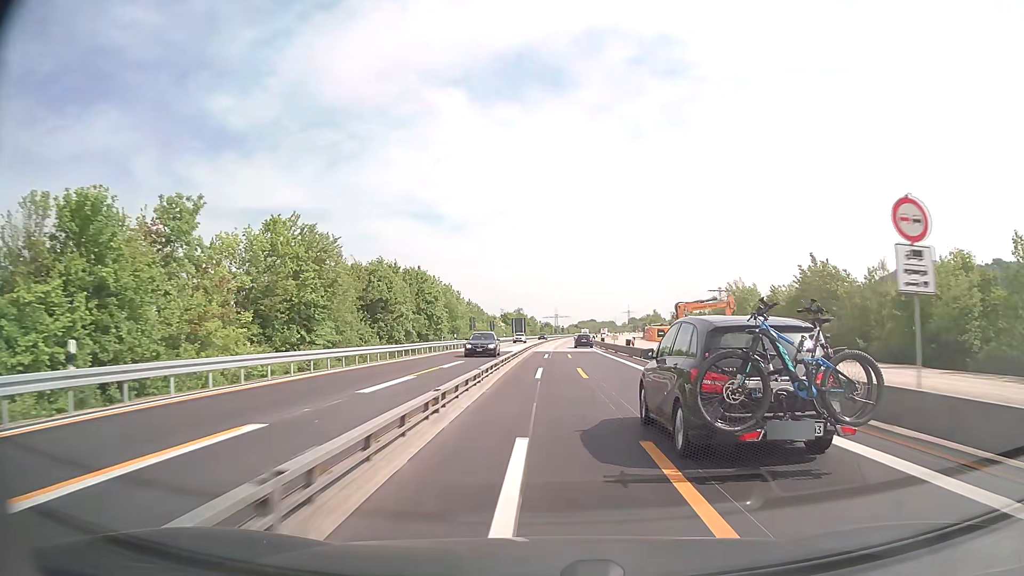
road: motorway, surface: concrete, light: Day
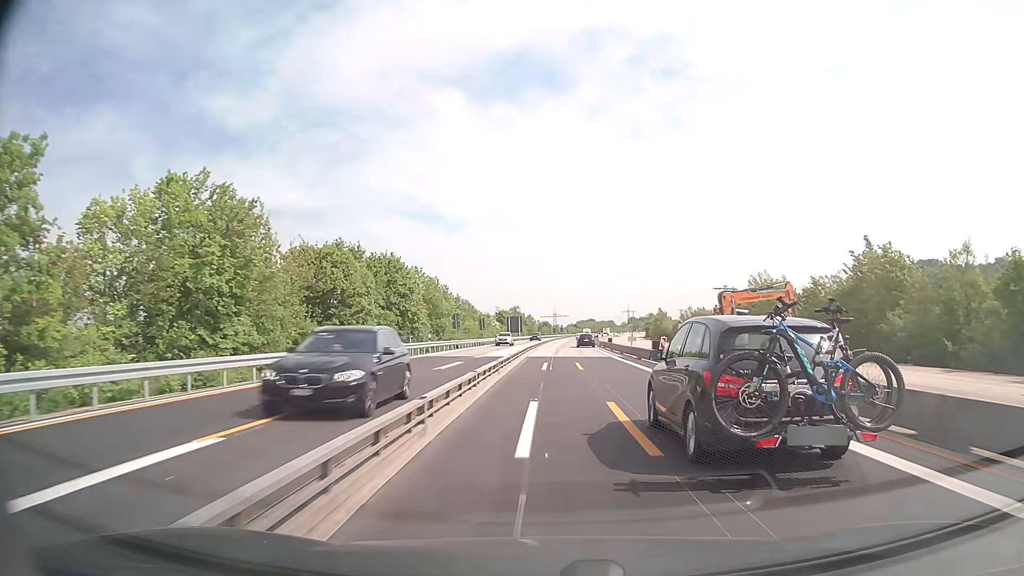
(0.0, +13.3) m; 0°
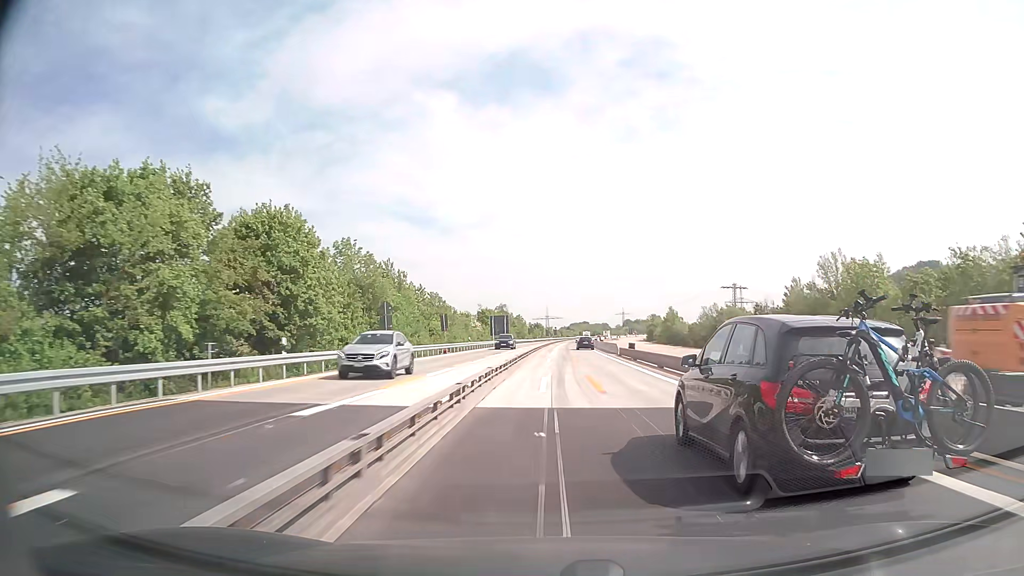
(+0.1, +27.4) m; +1°
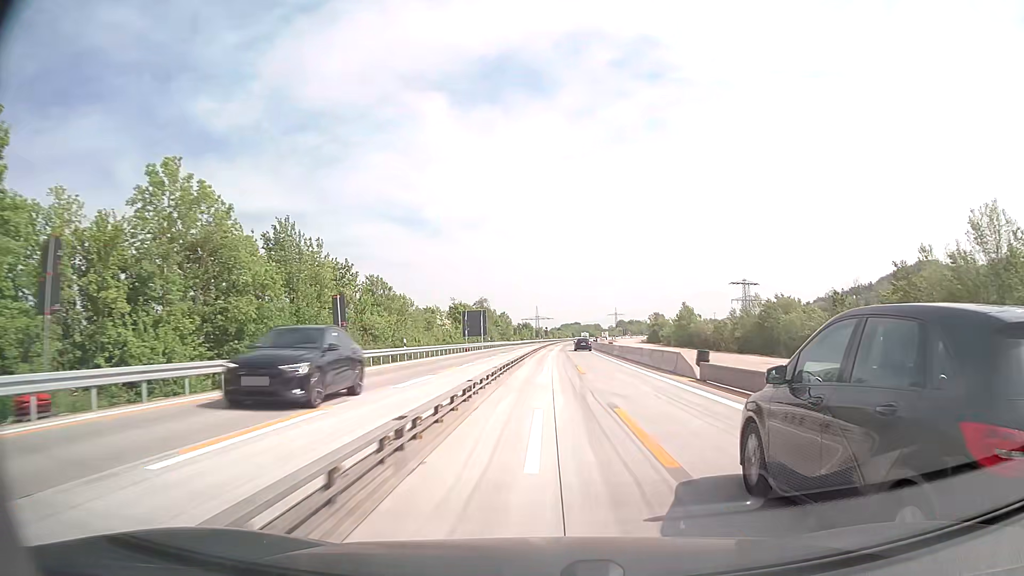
(+0.2, +28.9) m; +1°
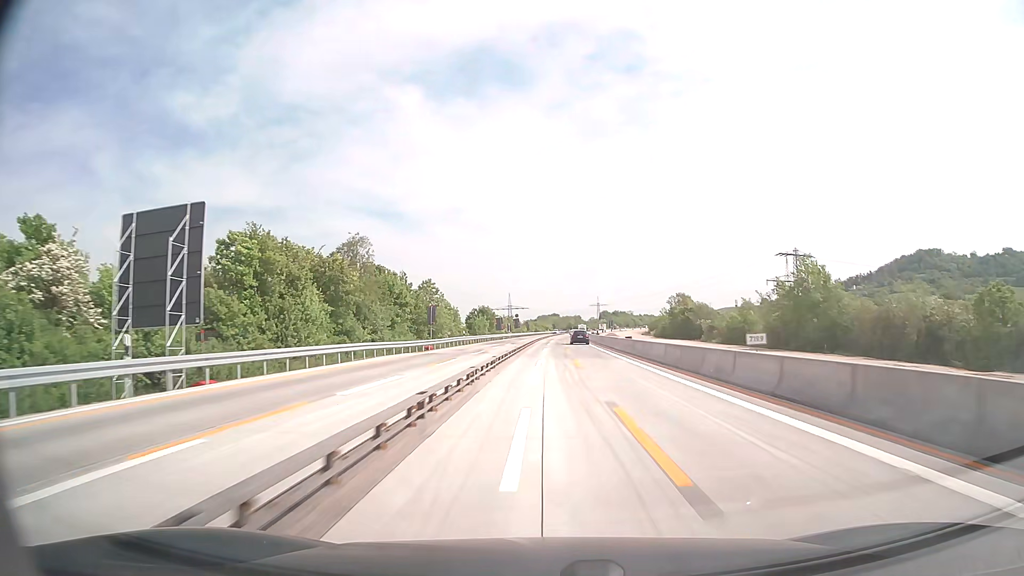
(+1.4, +76.2) m; +2°
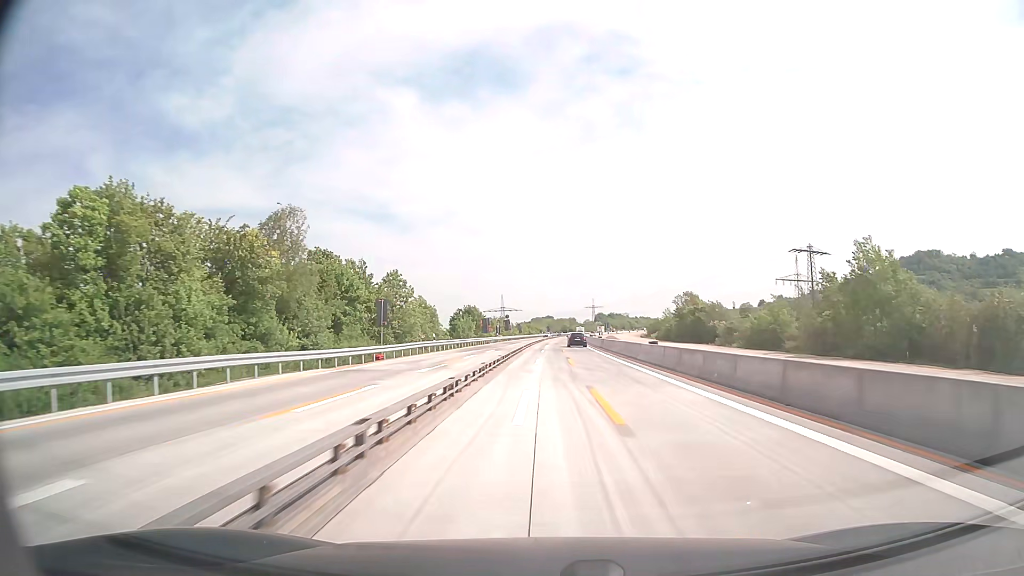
(+0.1, +14.5) m; 0°
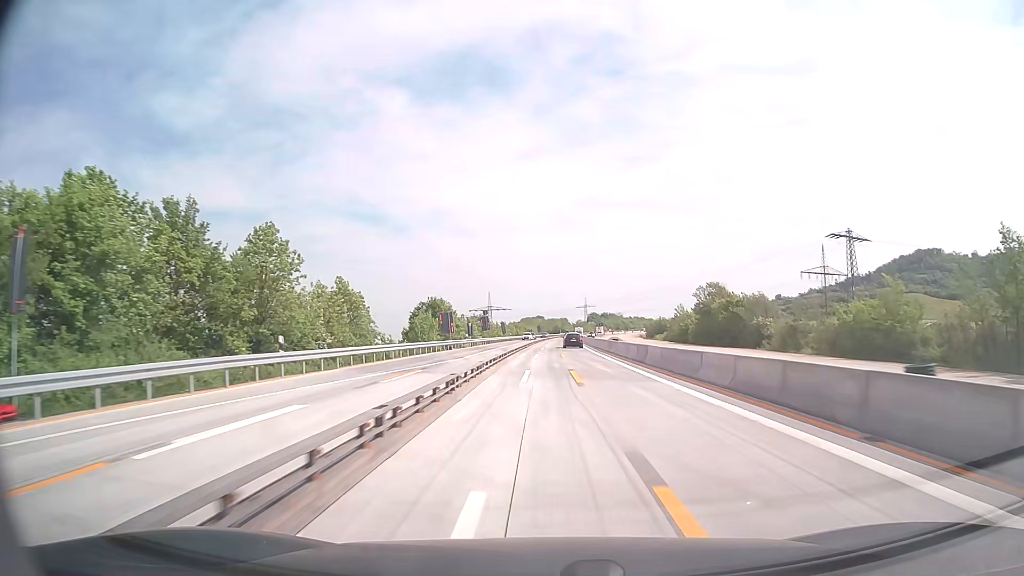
(+0.2, +28.7) m; +1°
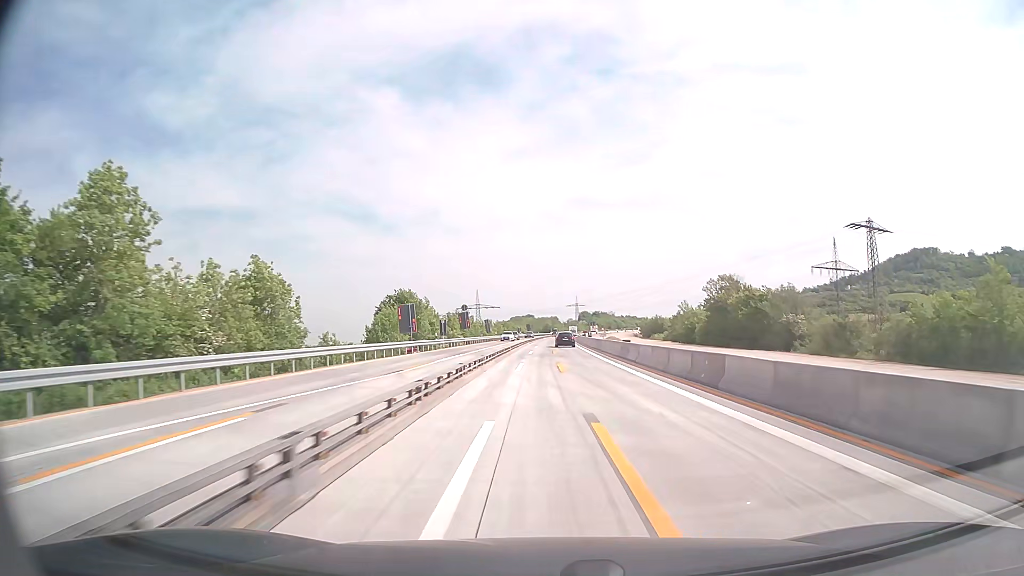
(+0.1, +14.2) m; +1°
(0, +10) (0, +20) (+1, +30) (+1, +40) (+1, +50) (+2, +60) (+2, +70) (+2, +80) (+3, +90) (+3, +100) m
